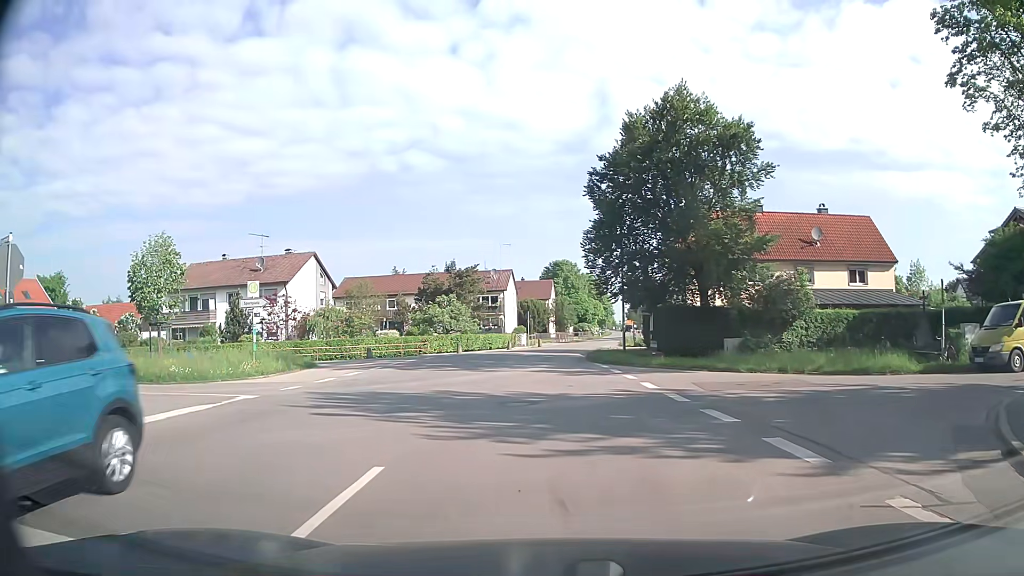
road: tertiary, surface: asphalt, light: Day
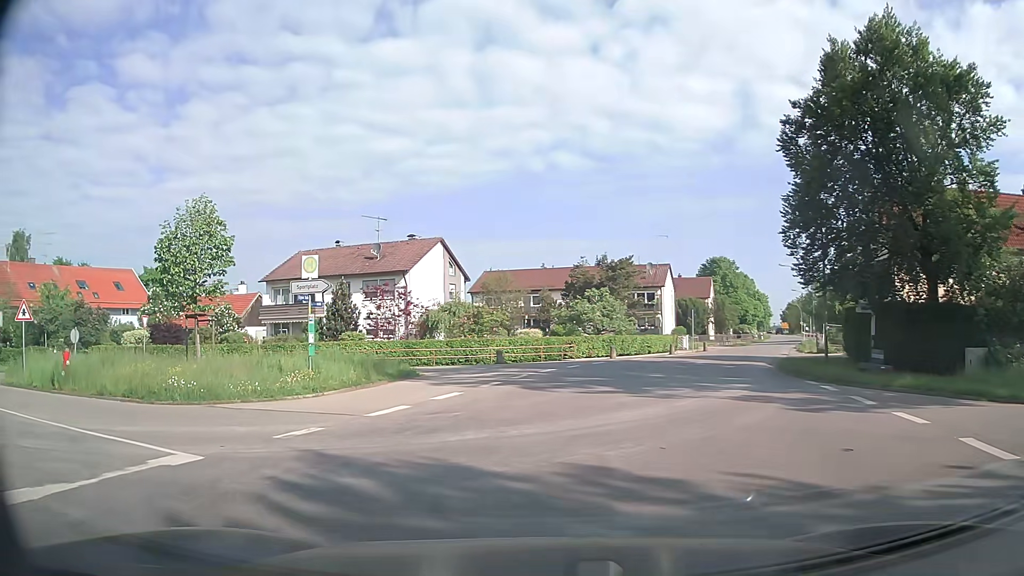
(-0.7, +8.5) m; -12°
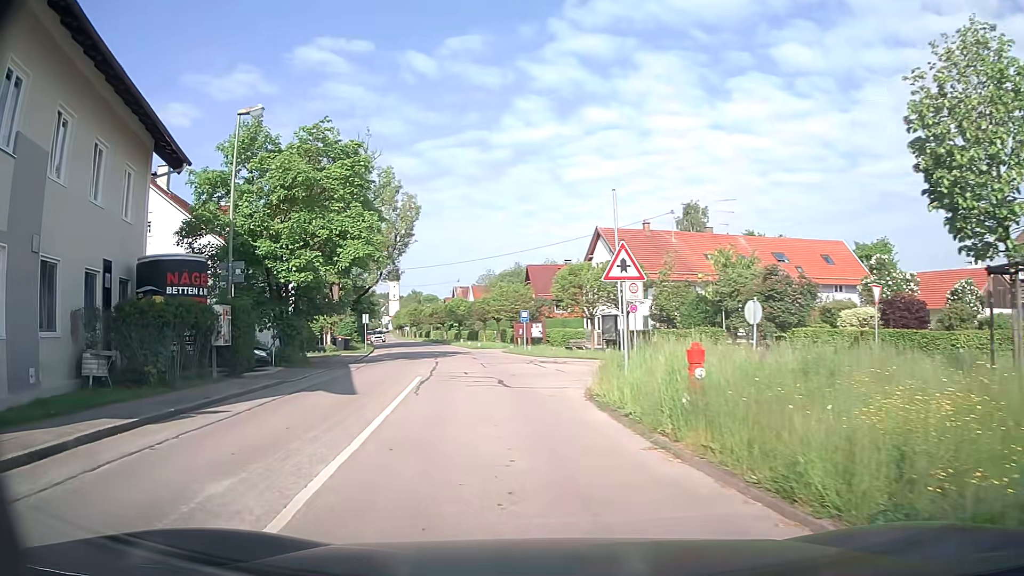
(-6.2, +11.1) m; -62°
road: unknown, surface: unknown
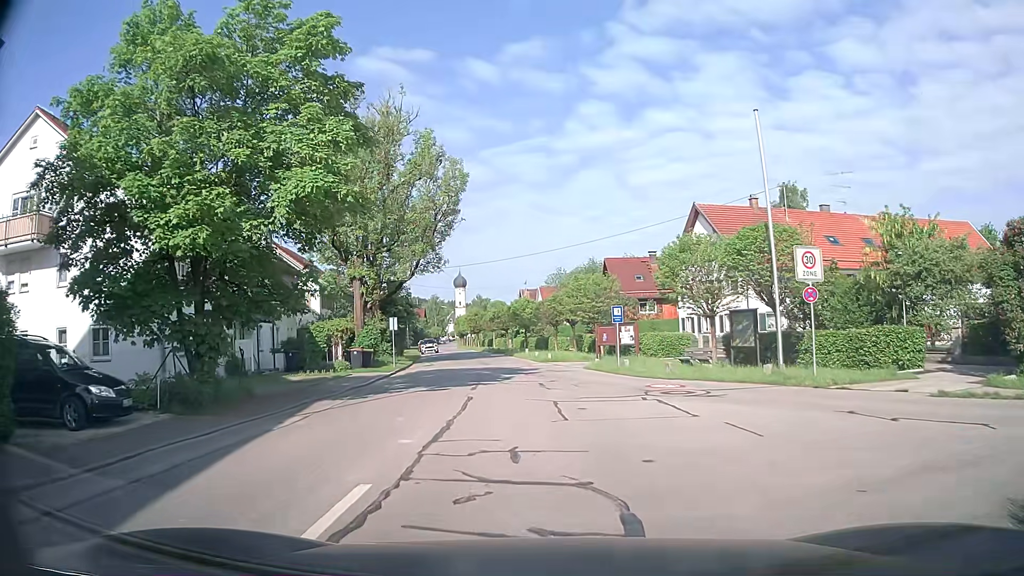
(-1.0, +12.9) m; -5°
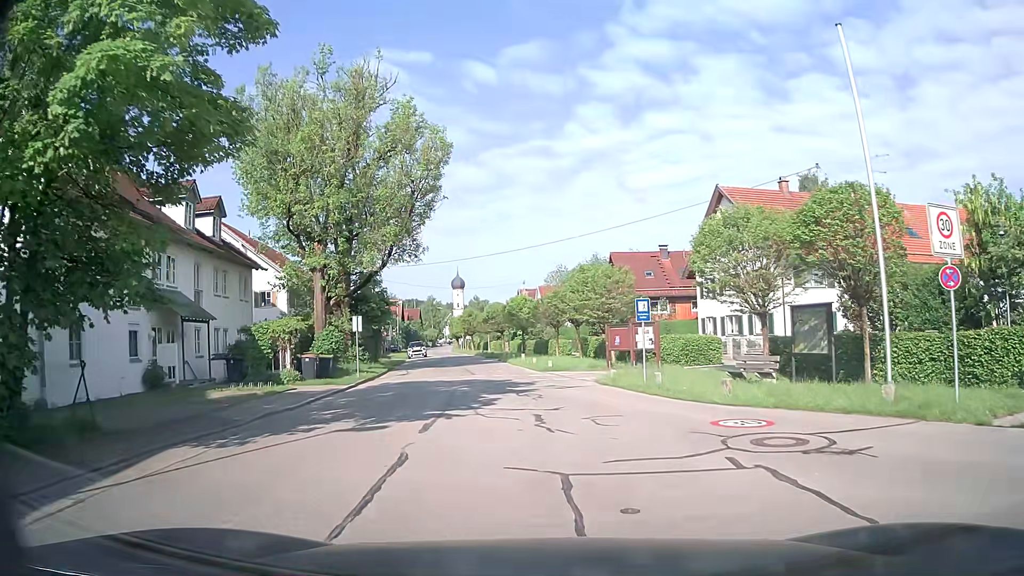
(0.0, +6.8) m; -1°
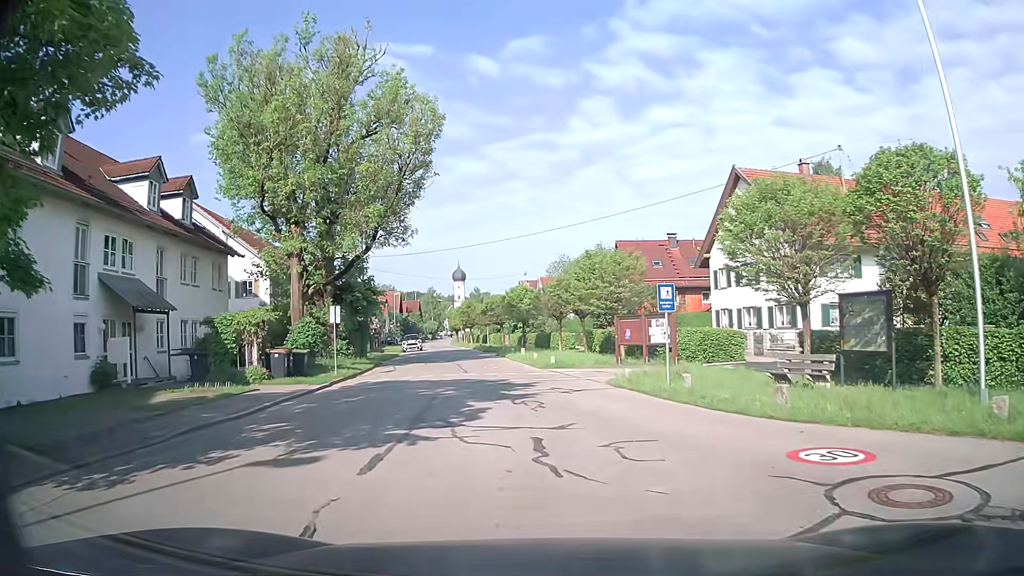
(0.0, +3.3) m; 0°
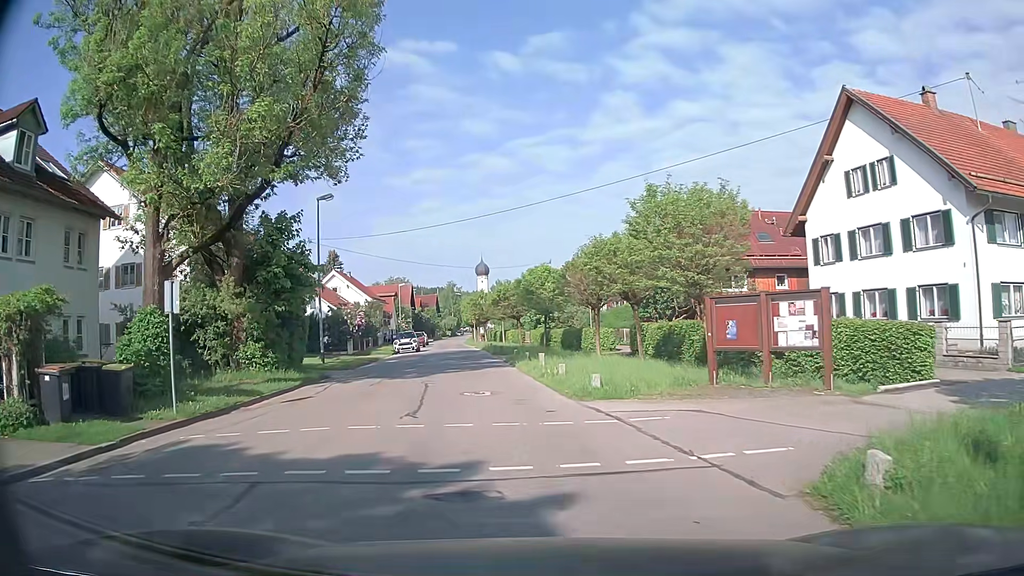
(-0.1, +13.0) m; -3°
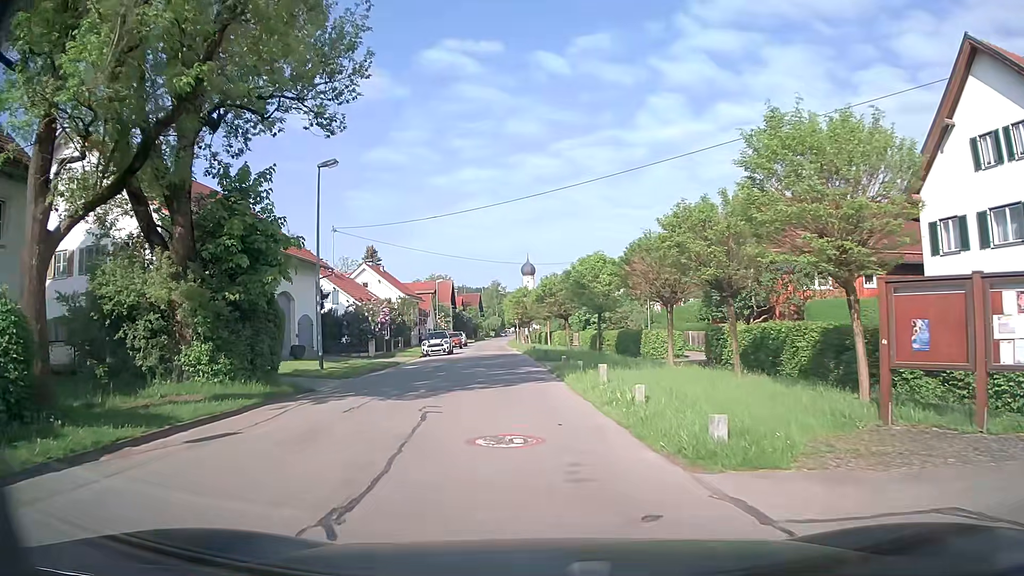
(-0.2, +6.5) m; -3°
